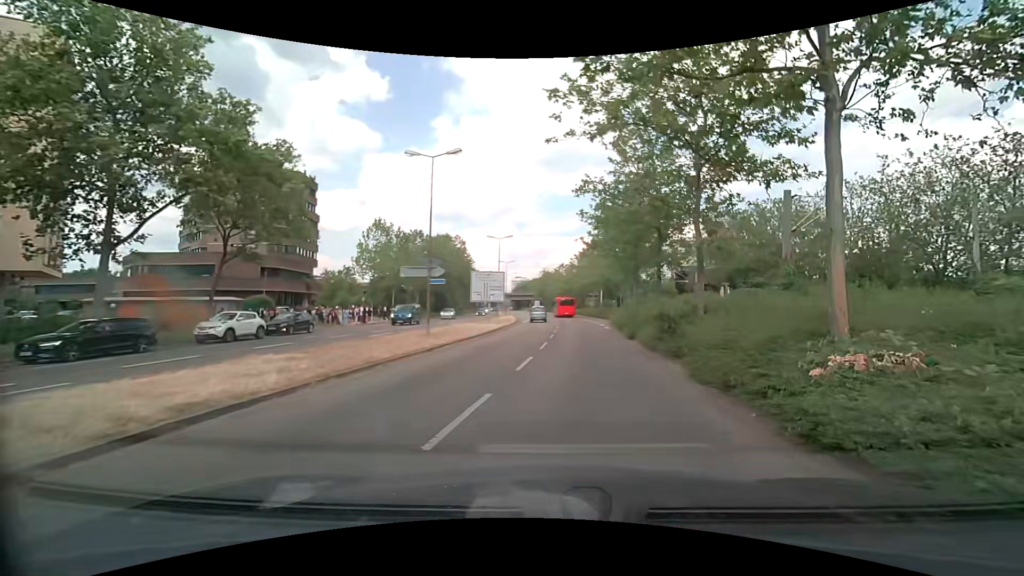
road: secondary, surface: asphalt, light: Day
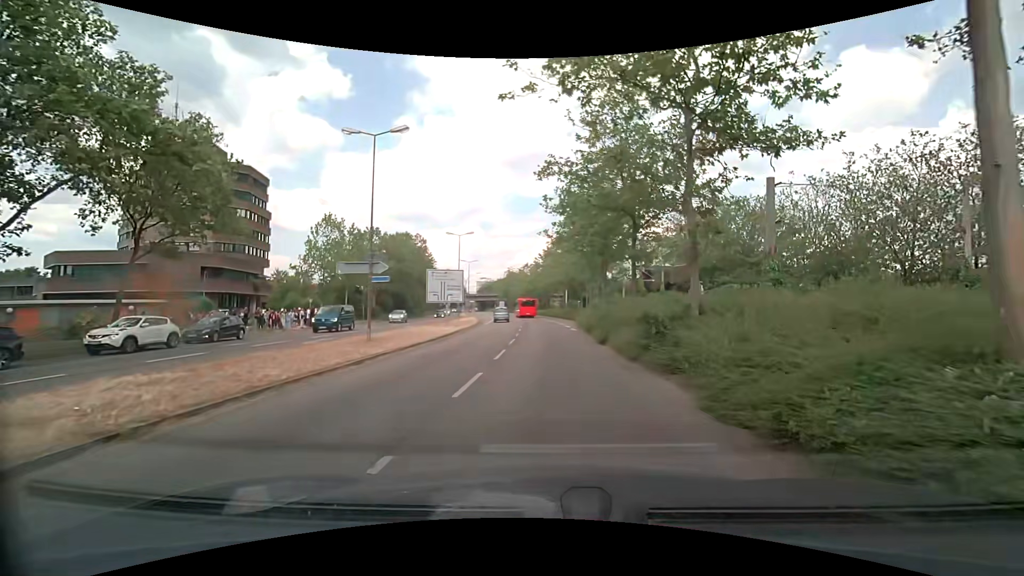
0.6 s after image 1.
(+0.1, +3.2) m; +3°
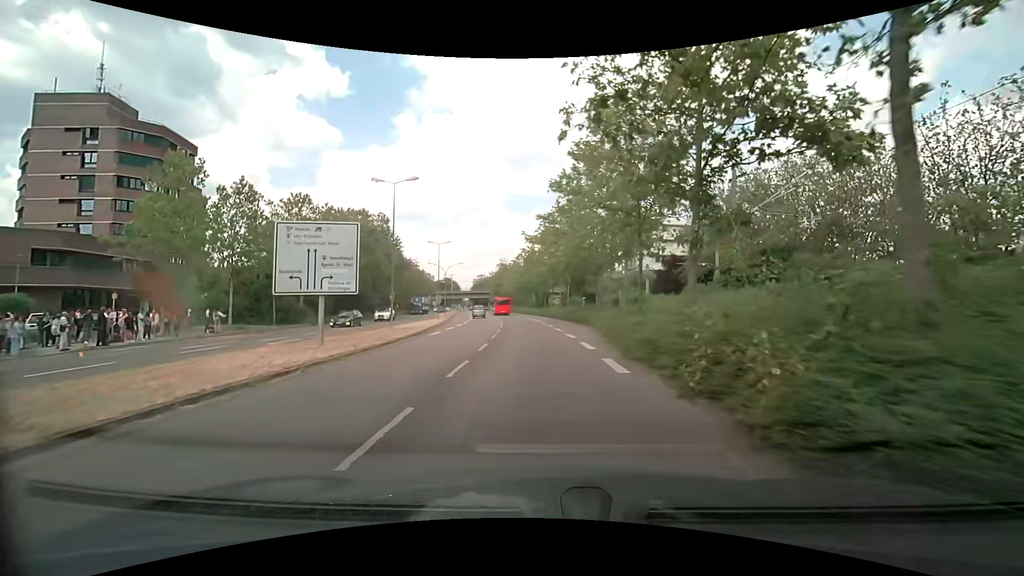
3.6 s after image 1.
(+0.5, +21.9) m; 0°
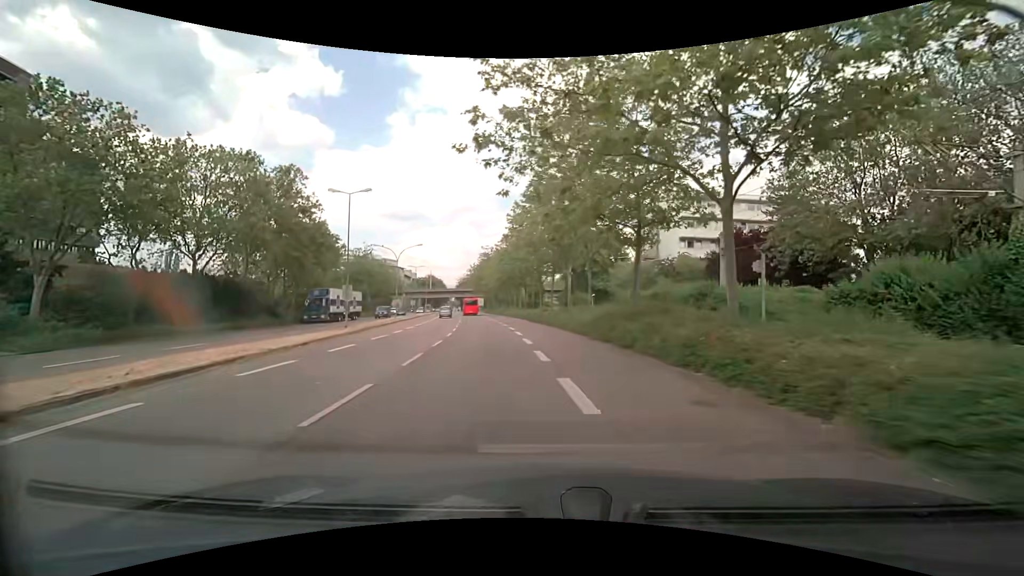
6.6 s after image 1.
(0.0, +27.8) m; +1°
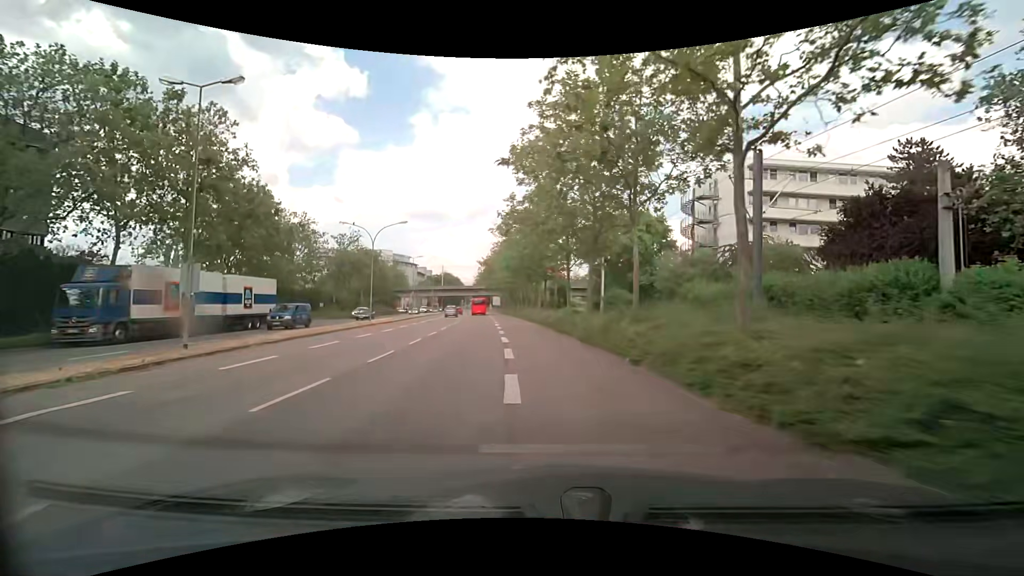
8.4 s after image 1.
(-0.4, +17.4) m; -3°
(0, +10) (0, +20) (-1, +30) (-2, +40) (-3, +50) (-4, +60) (-6, +70) (-7, +80) (-8, +90) (-10, +99) m
